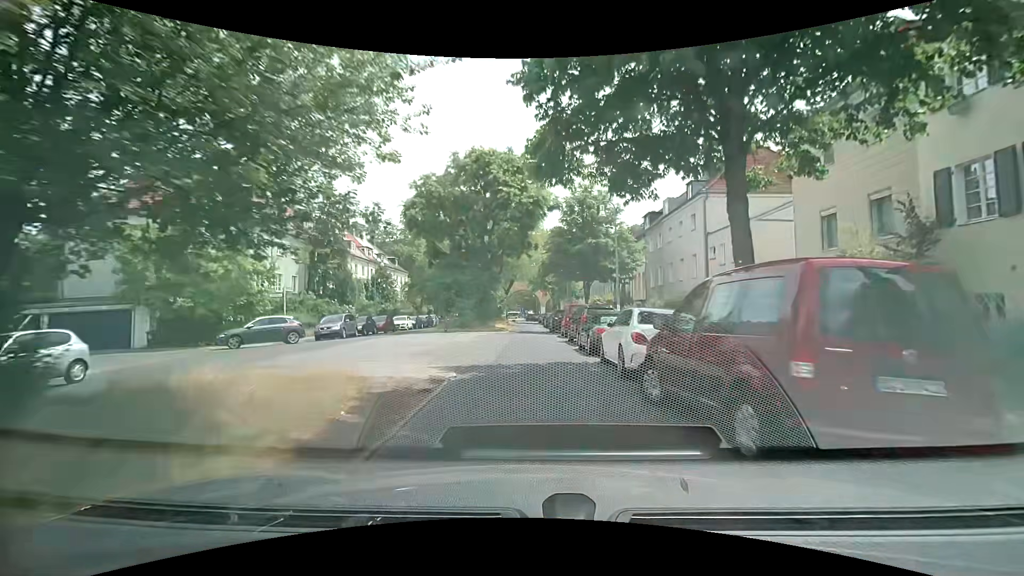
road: residential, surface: asphalt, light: Day
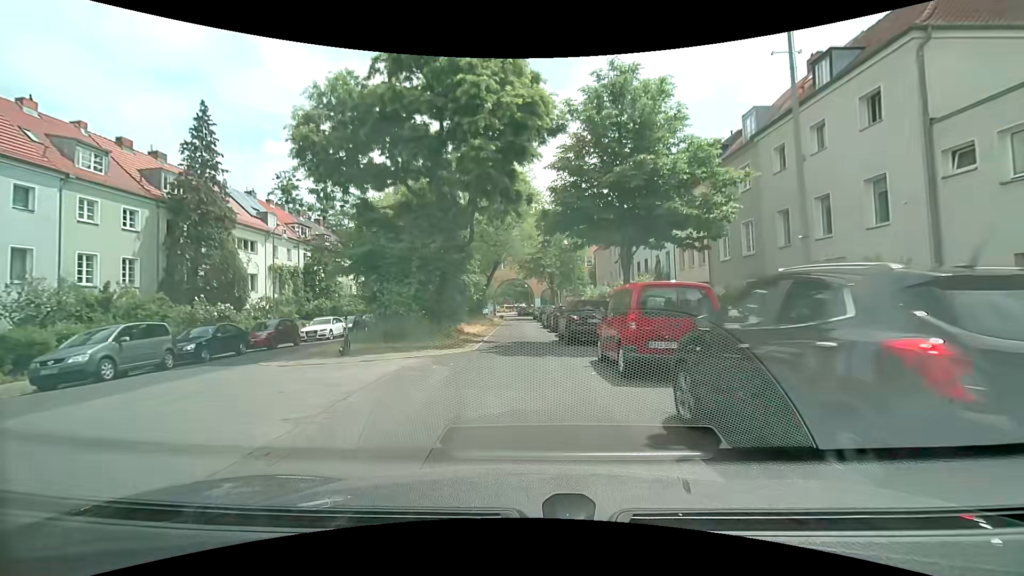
(+0.1, +17.2) m; +2°
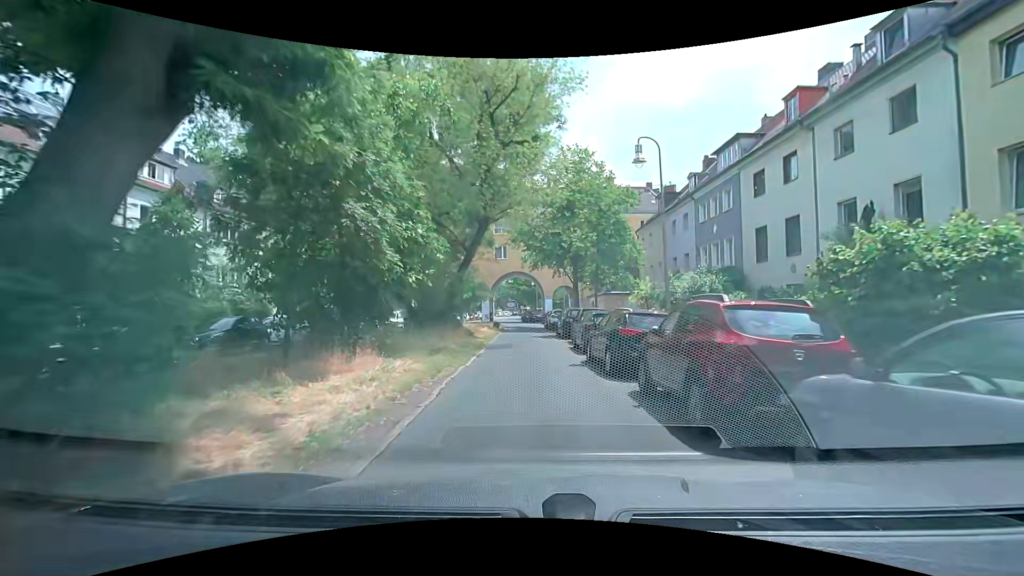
(-0.7, +21.4) m; 0°
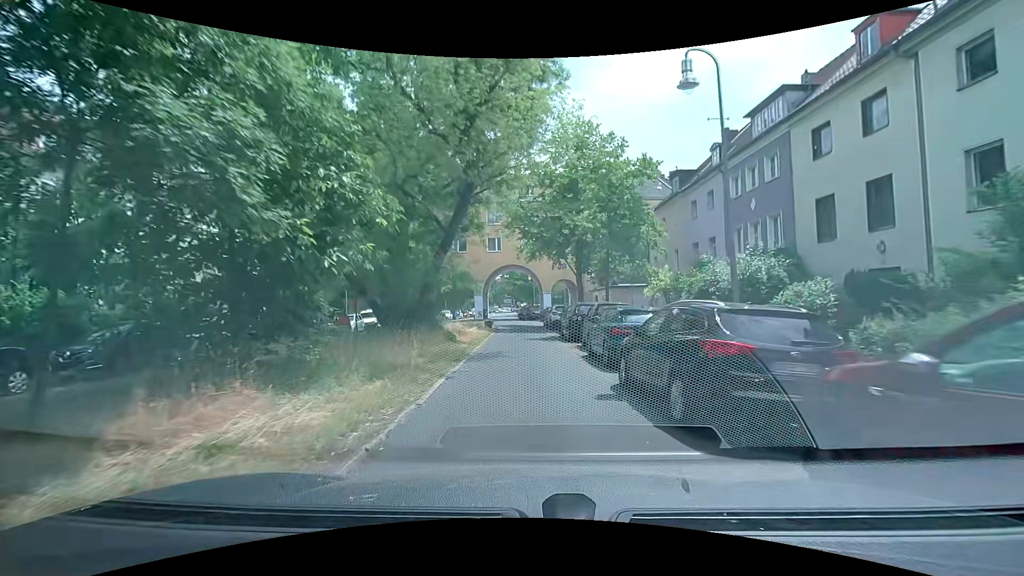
(-0.1, +5.2) m; 0°
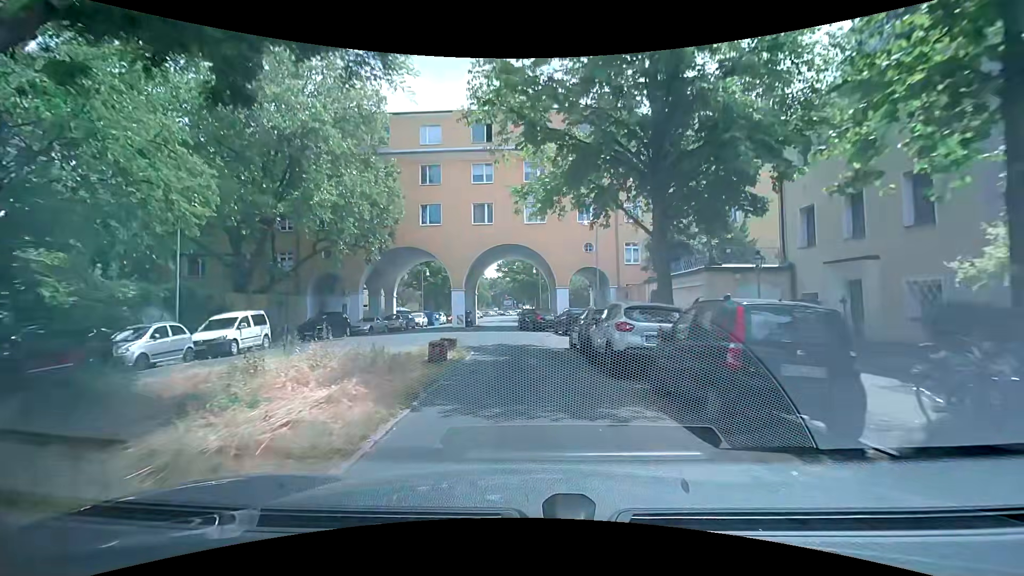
(-0.3, +20.3) m; -2°
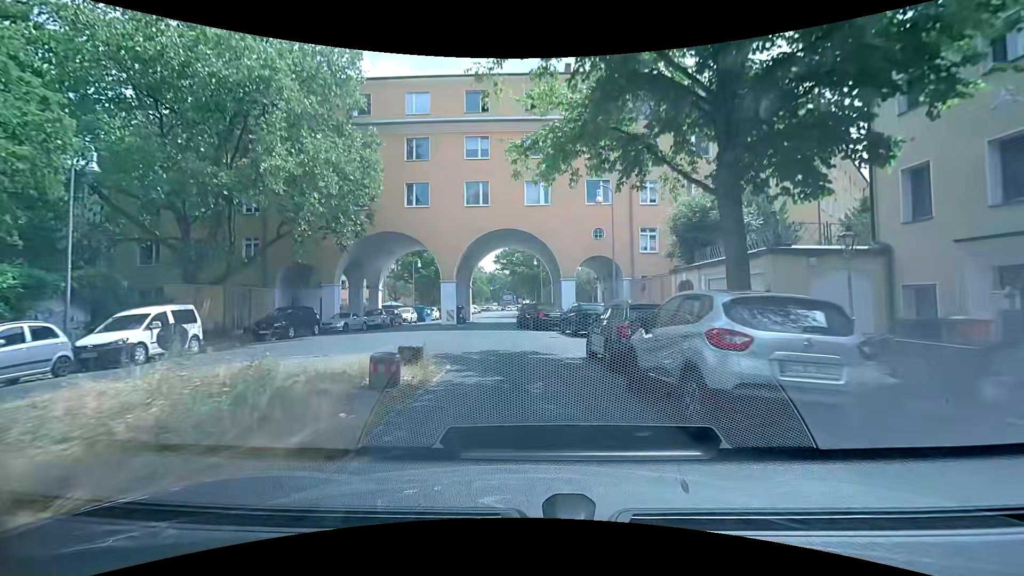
(0.0, +5.0) m; +1°
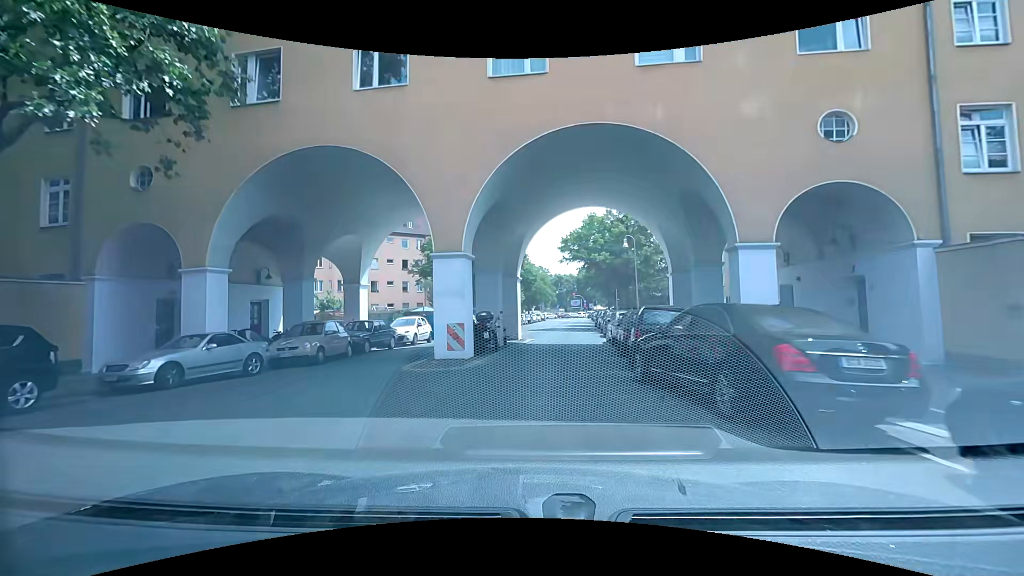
(-0.7, +20.0) m; -6°
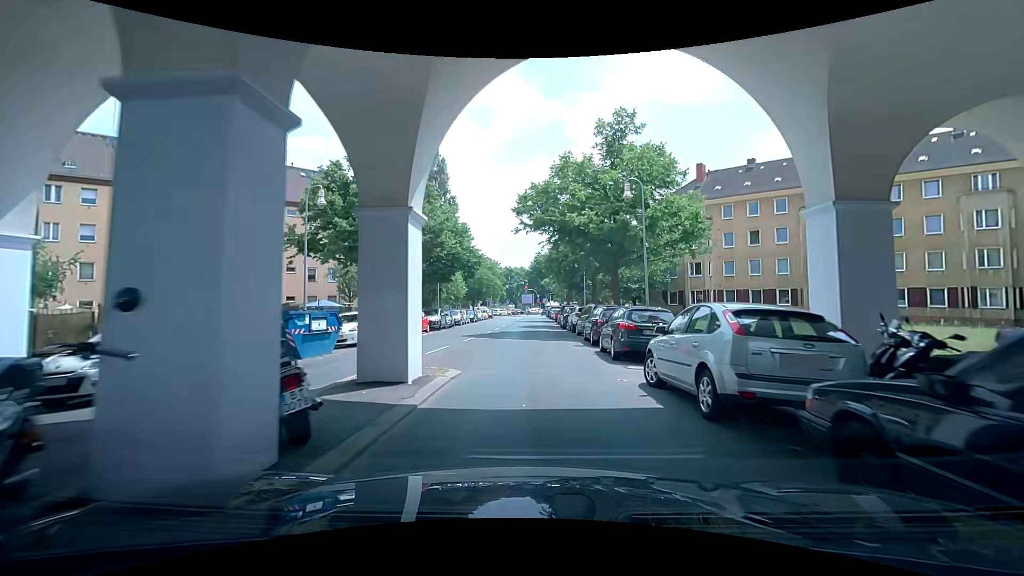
(+0.4, +15.5) m; +5°
